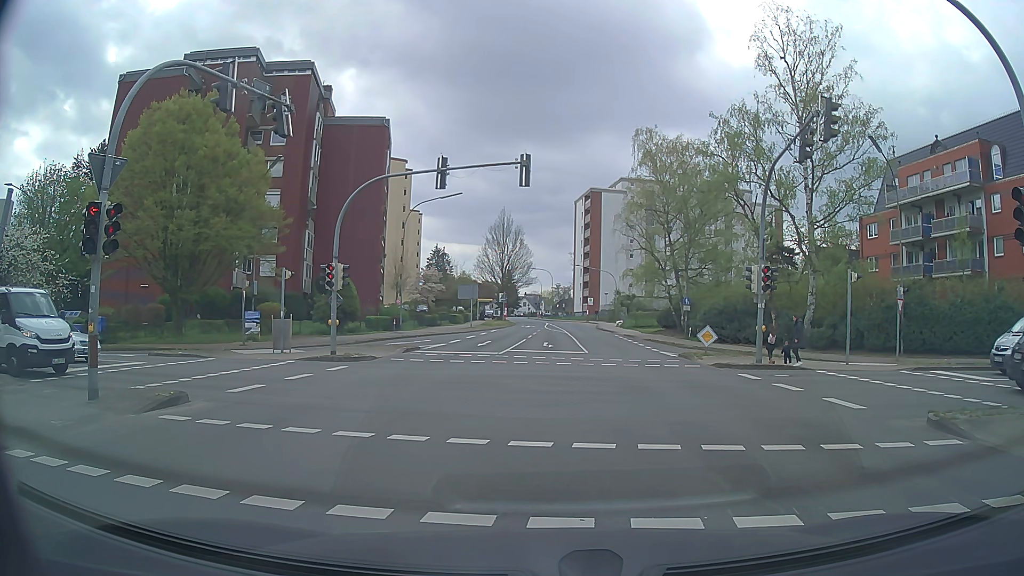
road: tertiary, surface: asphalt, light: Day
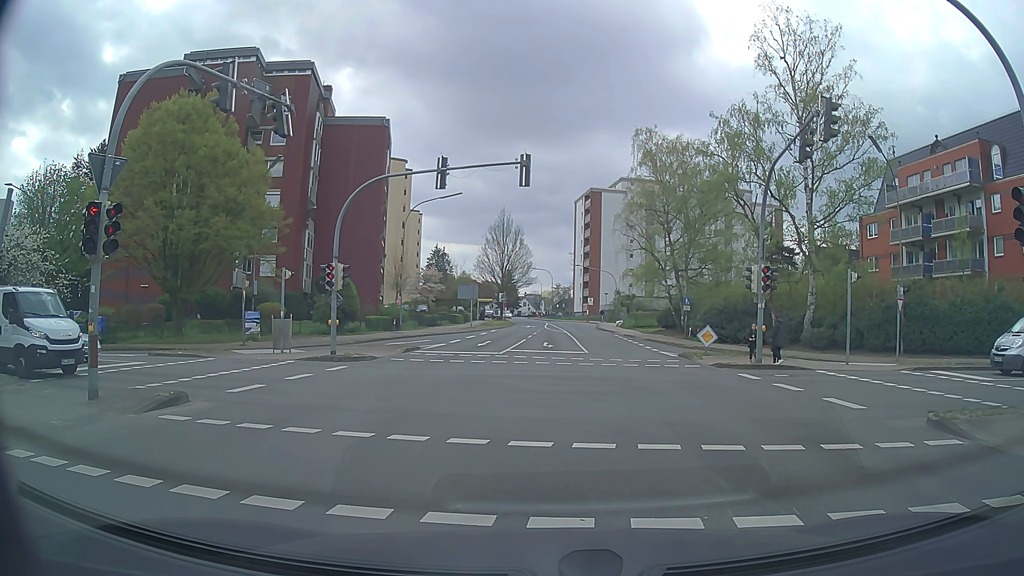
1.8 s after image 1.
(0.0, 0.0) m; 0°
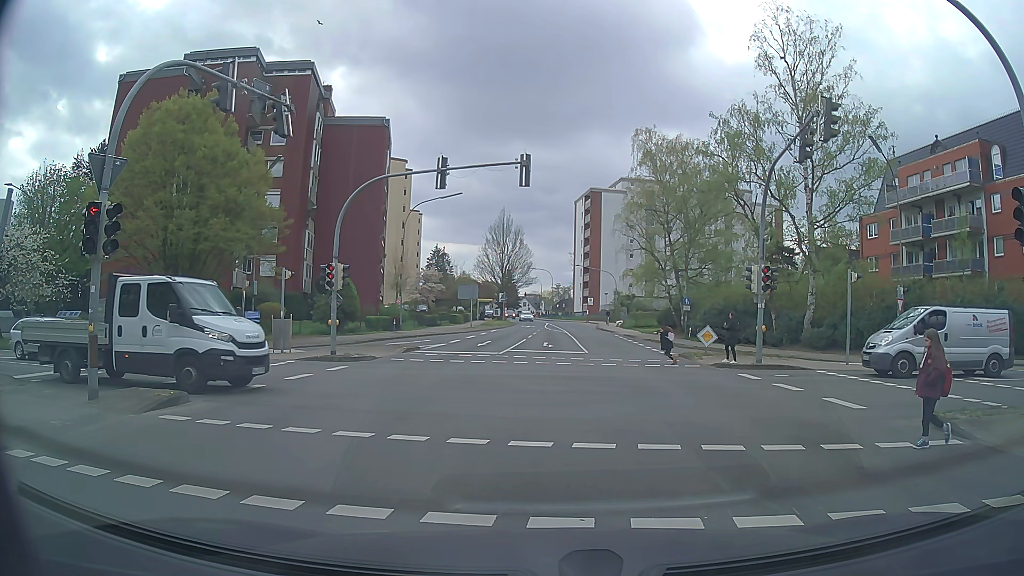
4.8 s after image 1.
(0.0, 0.0) m; 0°
